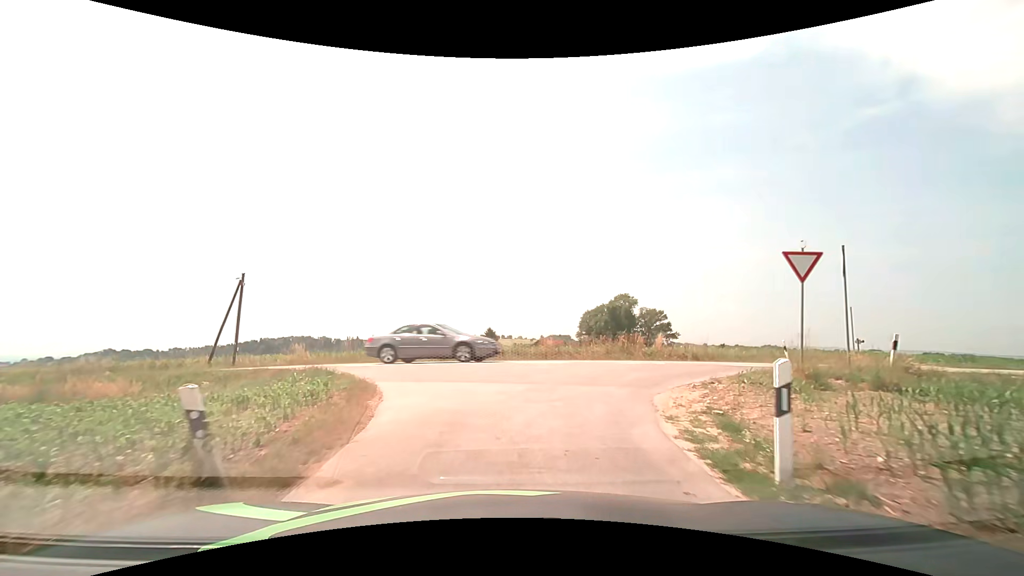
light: Day
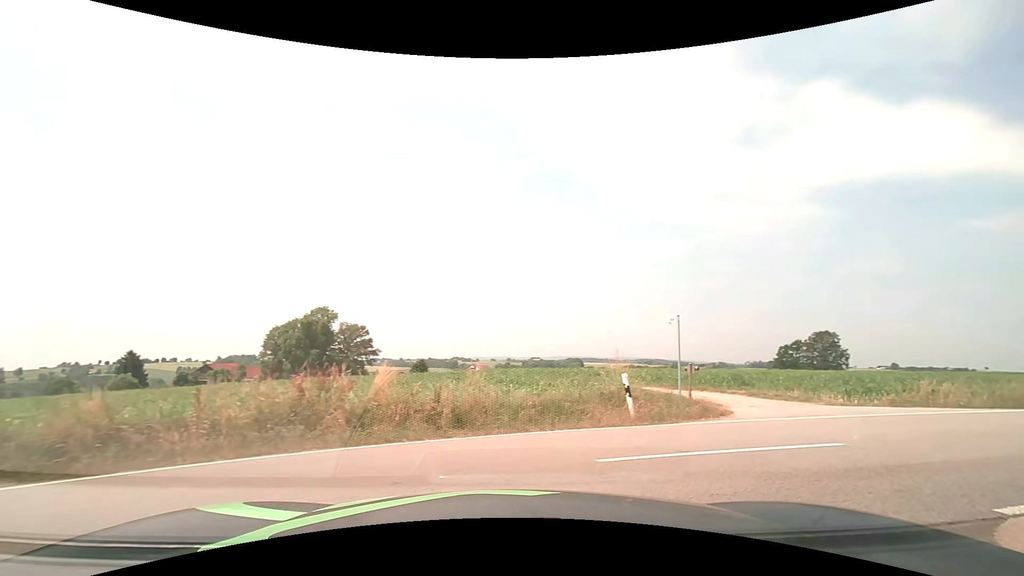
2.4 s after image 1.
(+2.0, +12.7) m; +32°
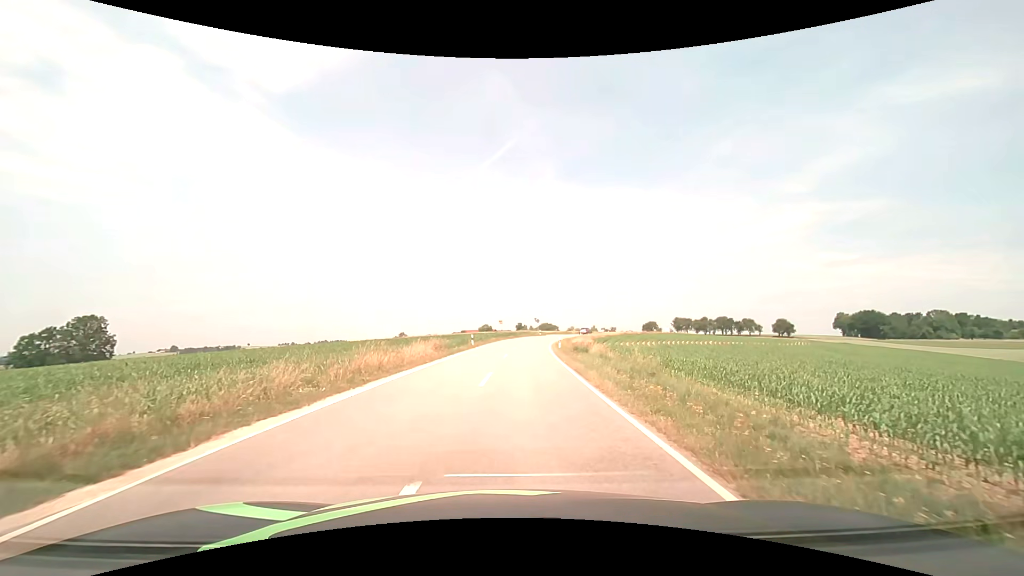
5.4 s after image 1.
(+10.7, +10.7) m; +72°
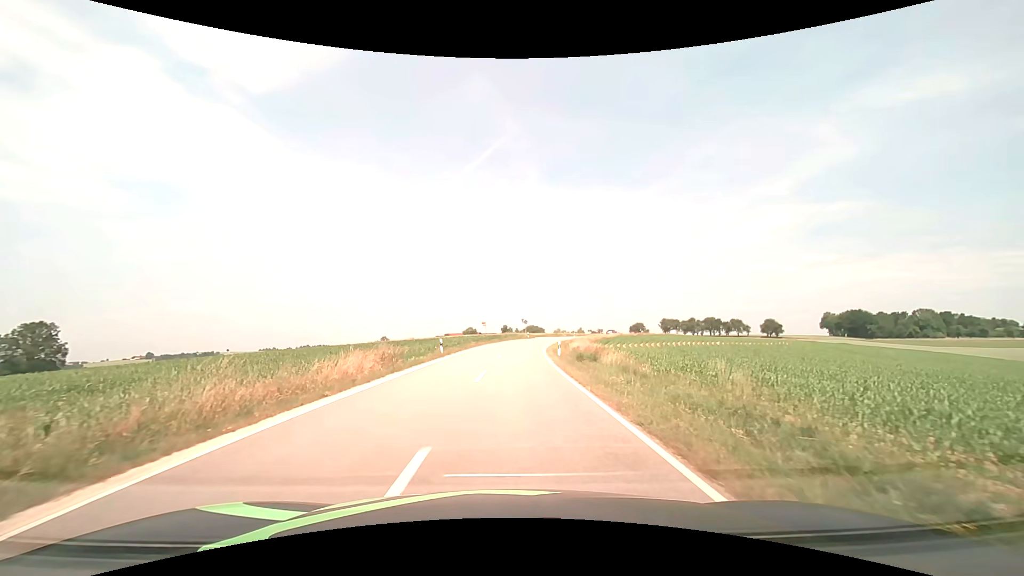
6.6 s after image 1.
(+0.2, +11.0) m; +2°
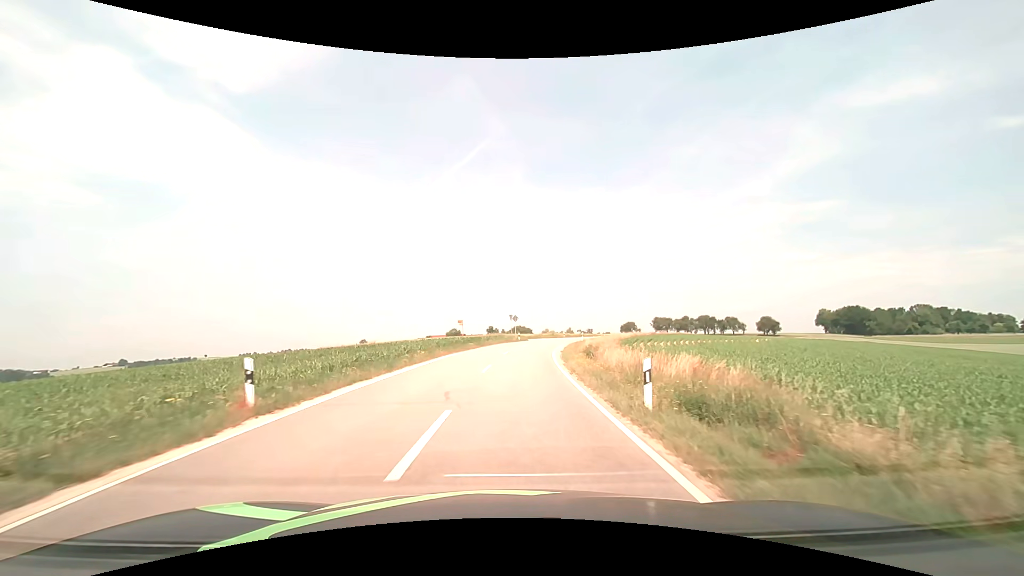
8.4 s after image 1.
(+0.4, +21.9) m; +2°
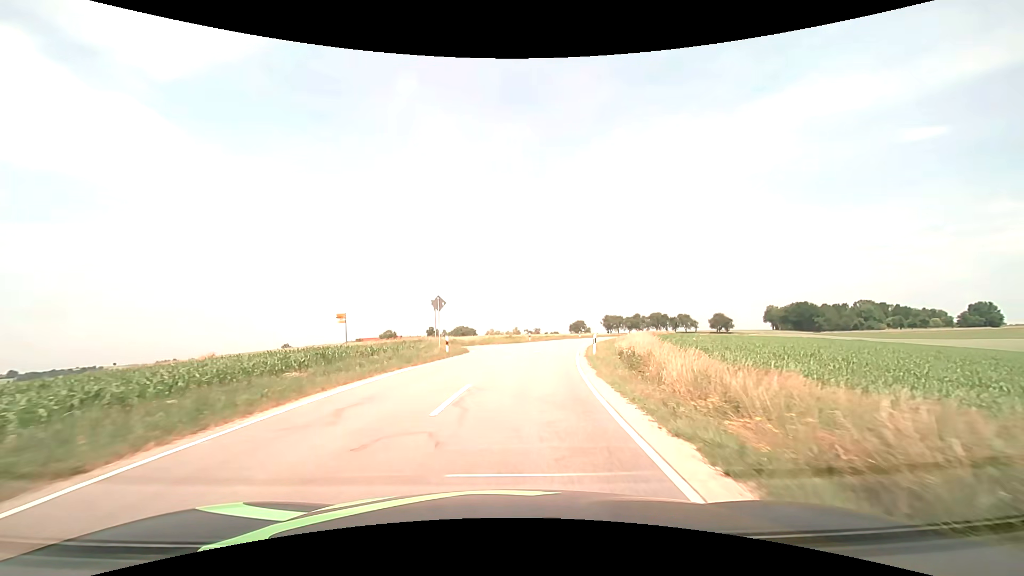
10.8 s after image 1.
(+1.3, +32.6) m; +6°
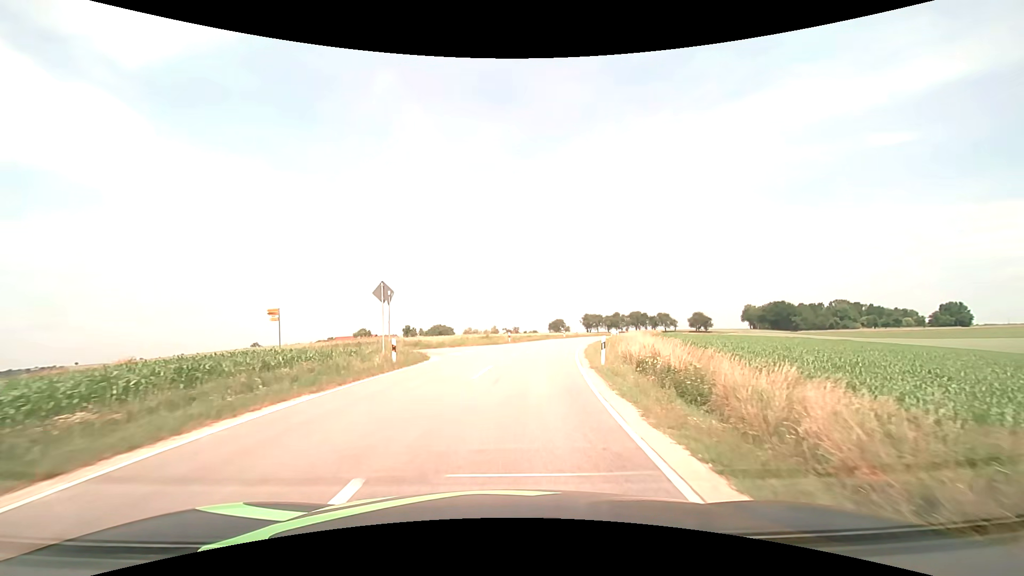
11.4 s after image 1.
(+0.1, +7.1) m; +2°
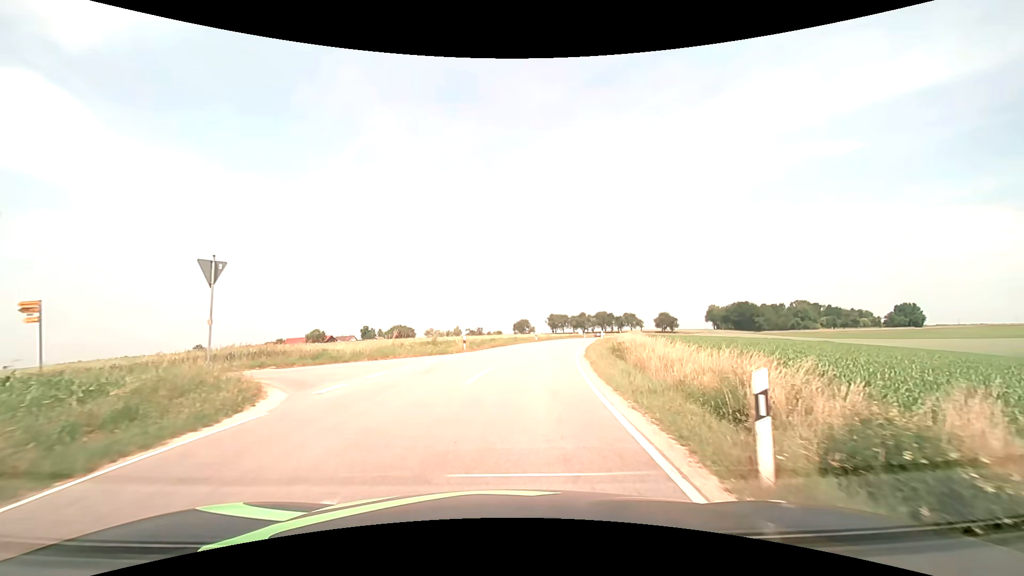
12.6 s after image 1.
(+0.5, +12.3) m; +4°
(0, +10) (-4, +19) (-14, +22) (-23, +24) (-33, +27) (-43, +29) (-52, +33) (-61, +37) (-71, +41) (-80, +45) m
